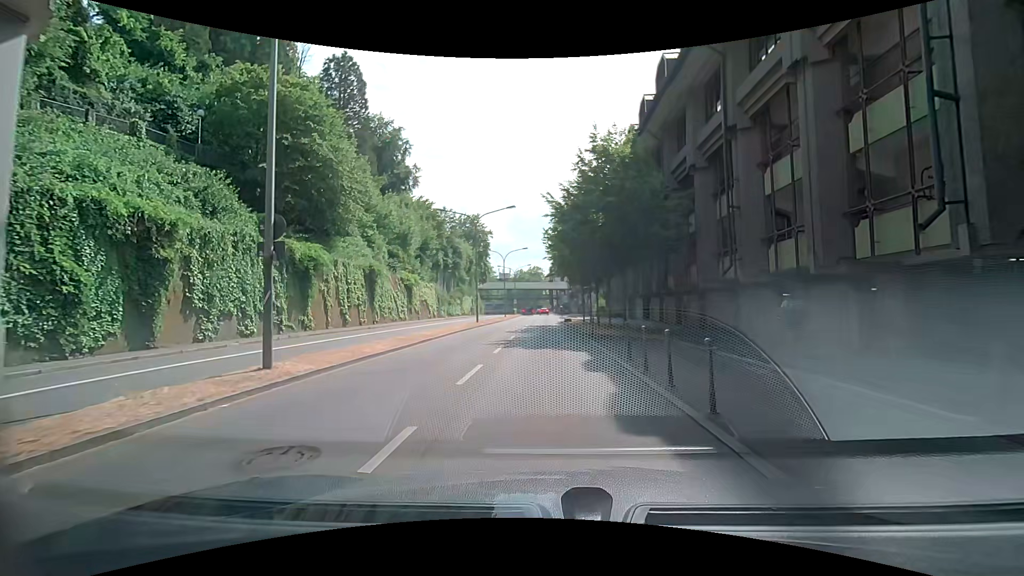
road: primary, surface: asphalt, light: Day
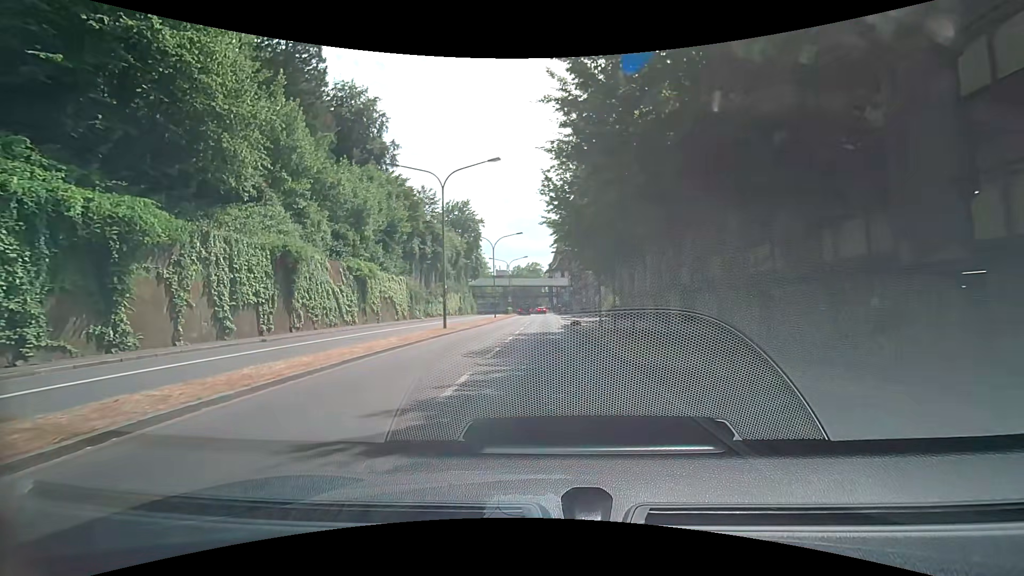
(0.0, +13.6) m; +1°
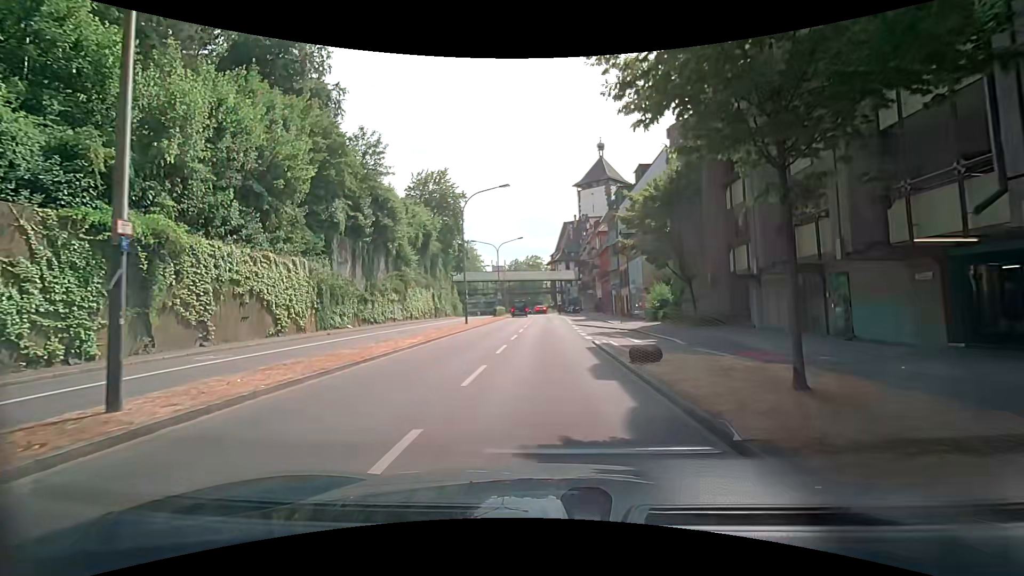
(0.0, +22.6) m; 0°
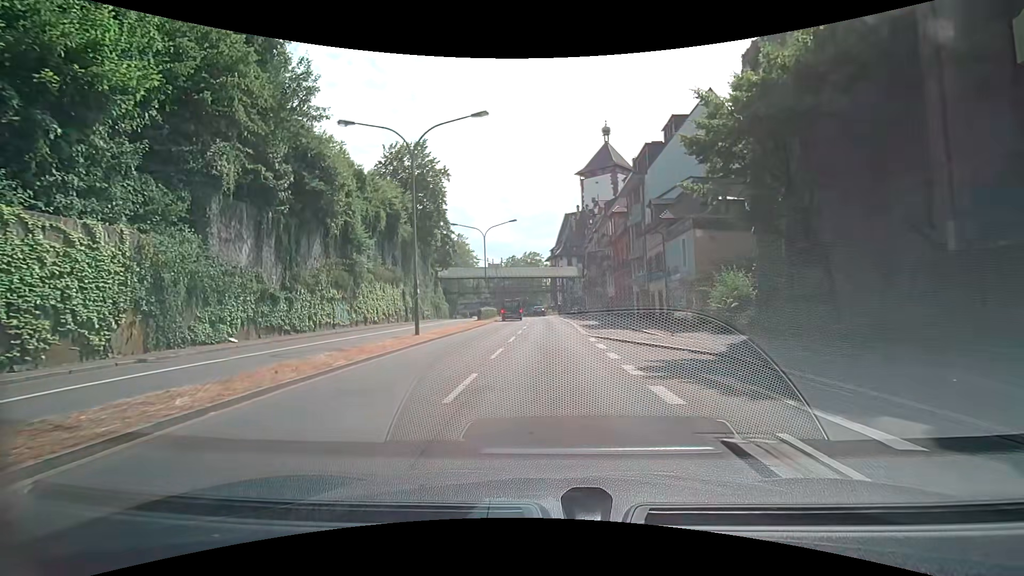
(+0.1, +13.6) m; +1°
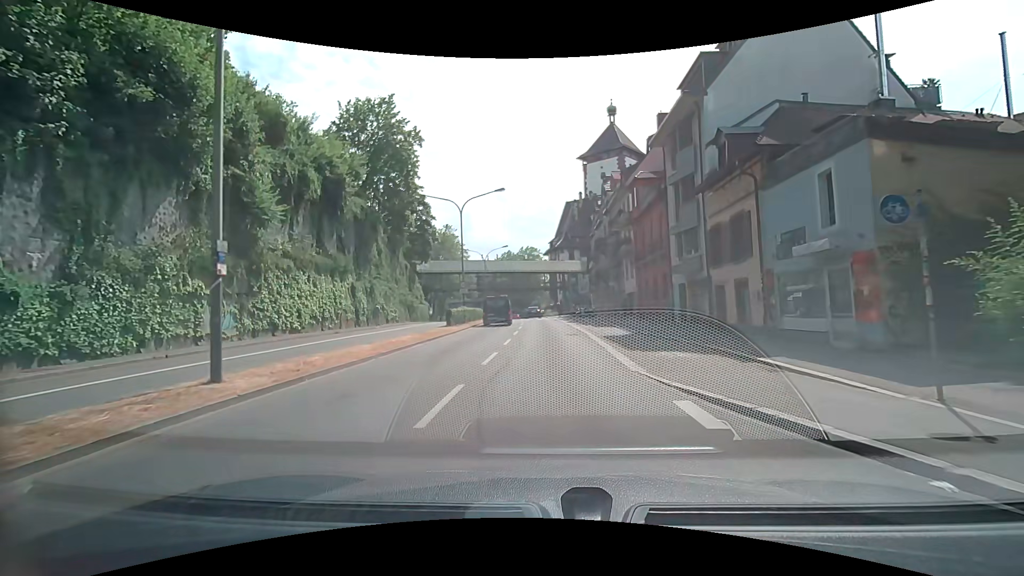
(-0.1, +13.5) m; 0°
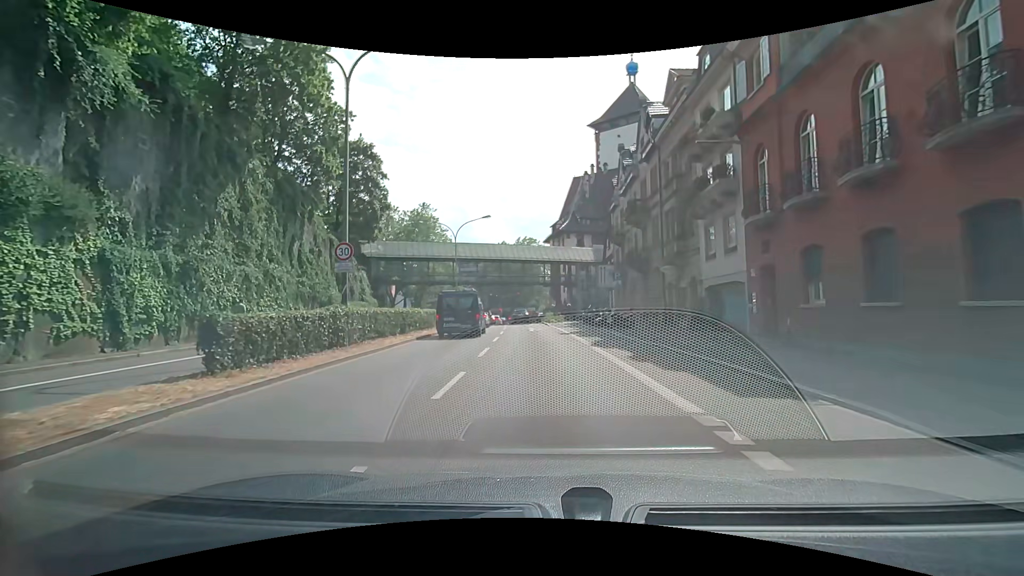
(+0.1, +22.3) m; 0°
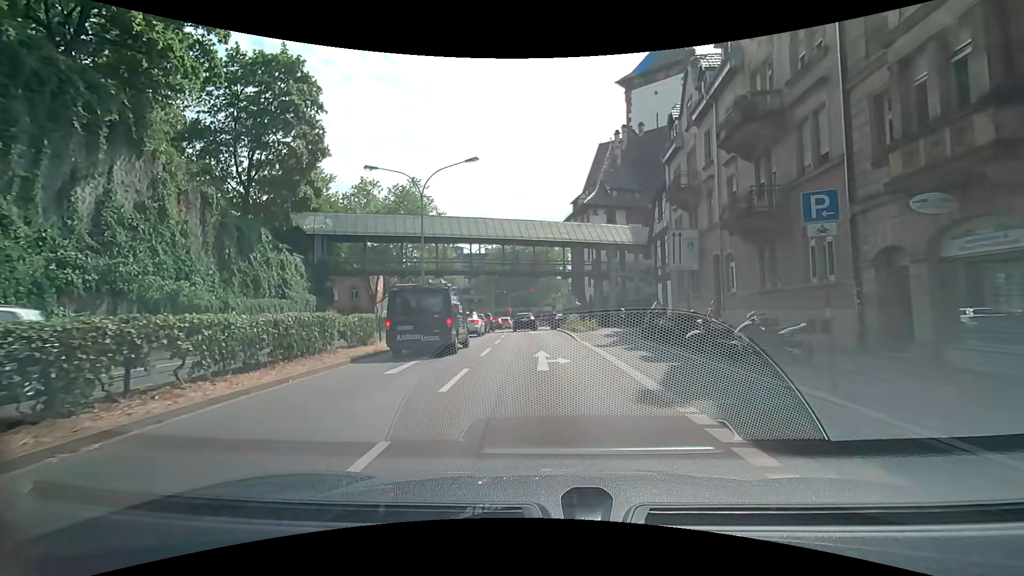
(-0.3, +17.3) m; -1°
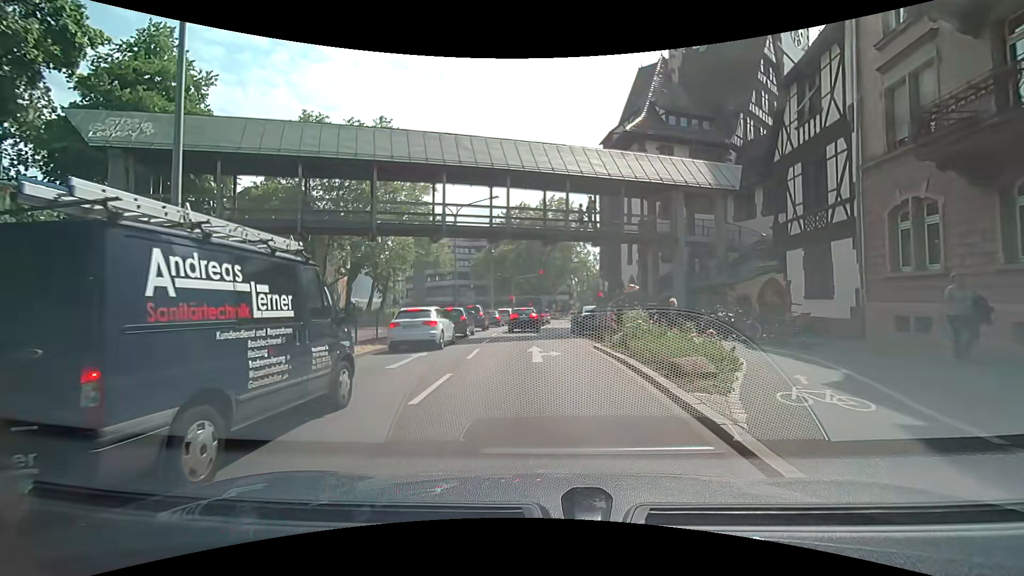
(-0.4, +19.1) m; -1°
